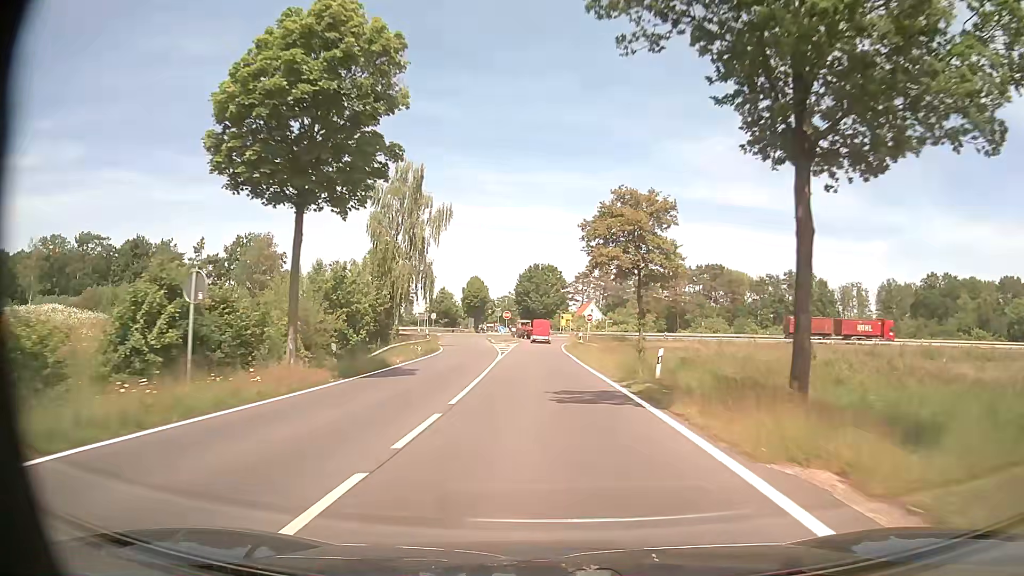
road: tertiary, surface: asphalt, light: Day
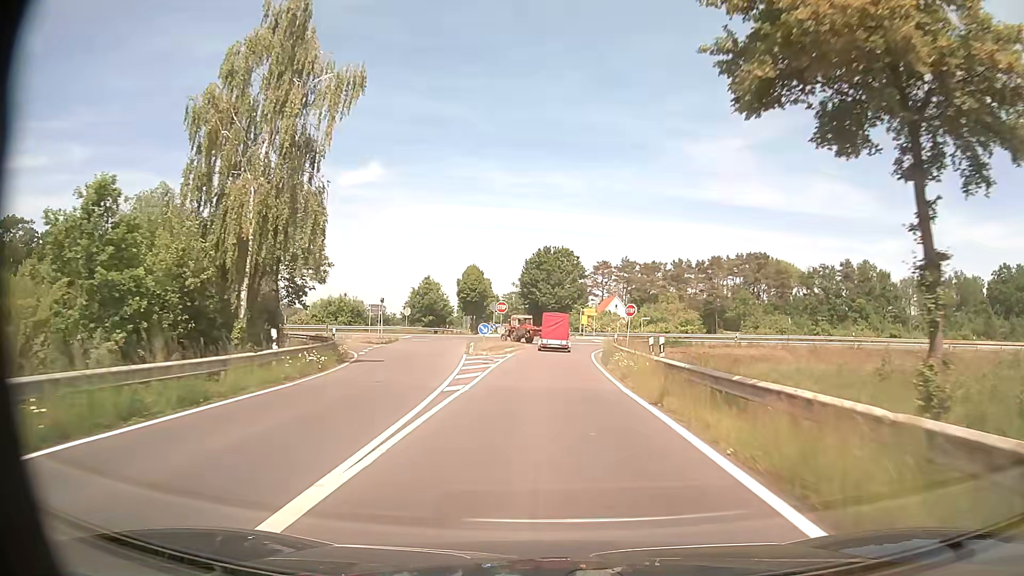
(-0.3, +27.6) m; -1°
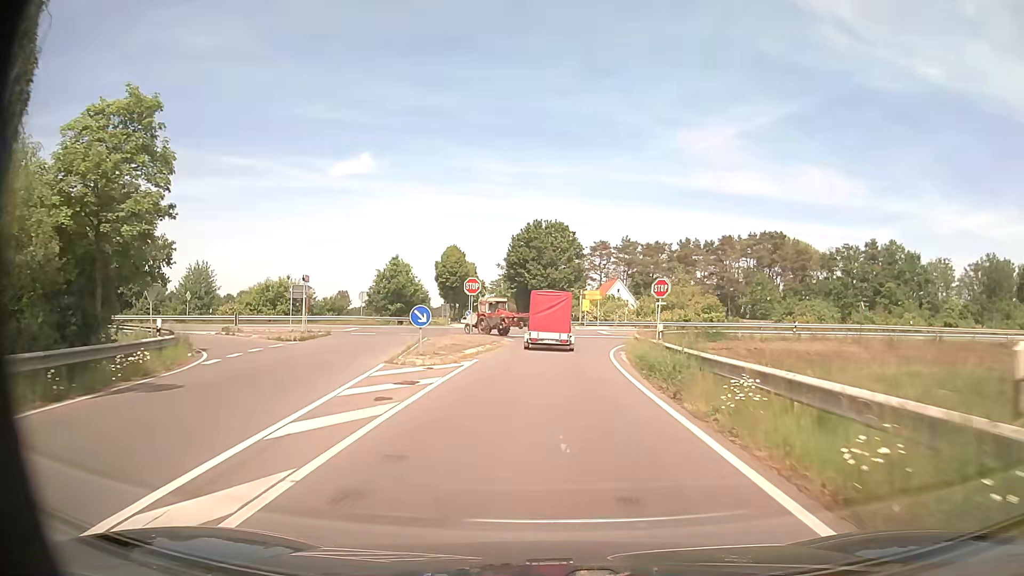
(0.0, +15.5) m; +1°
(0, +10) (+1, +20) (+2, +30) (+4, +39) (+13, +45) (+23, +46) (+33, +47) (+43, +47) (+53, +48) (+63, +48) m
